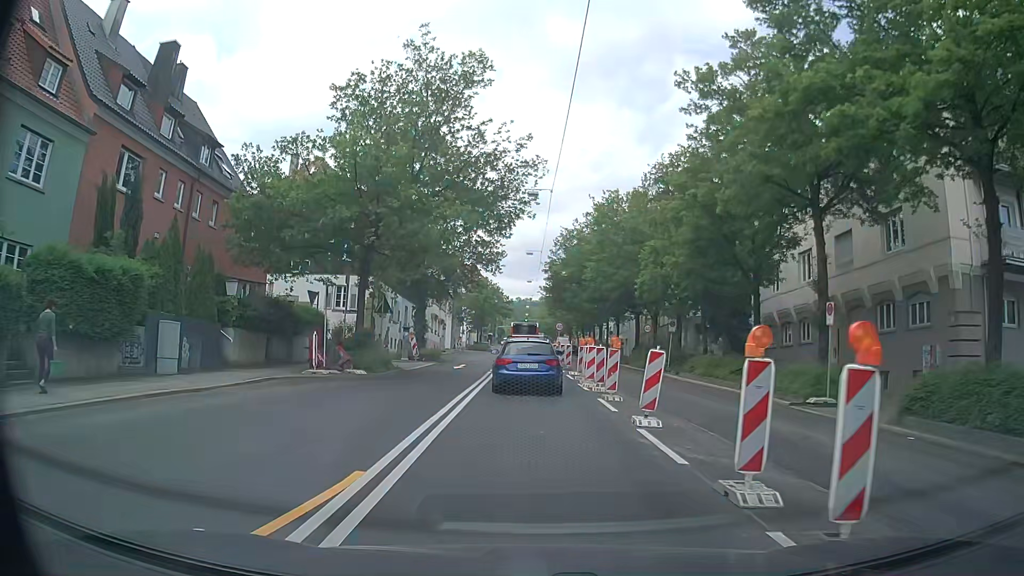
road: secondary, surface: asphalt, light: Day
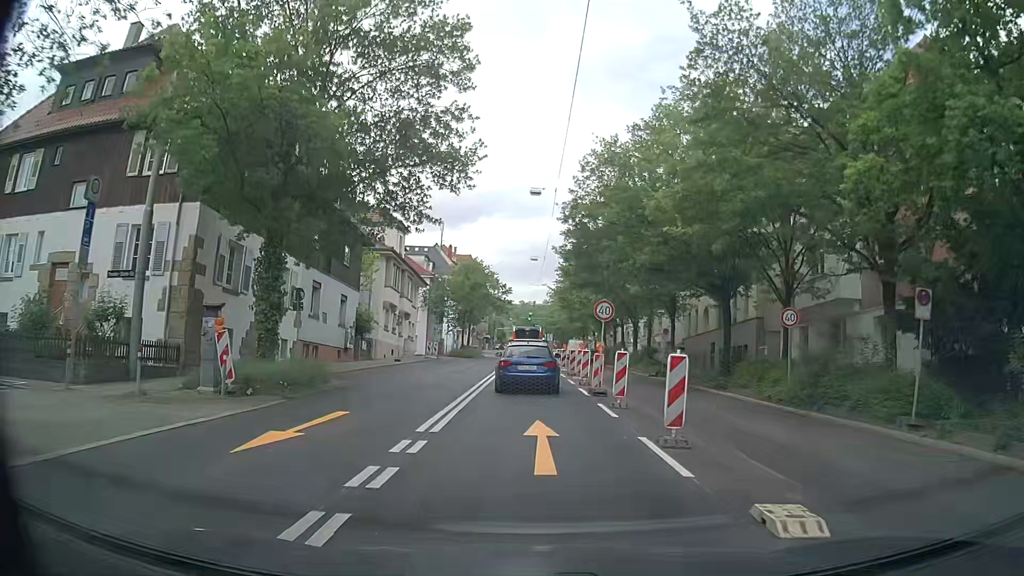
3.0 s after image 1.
(-0.3, +24.8) m; 0°
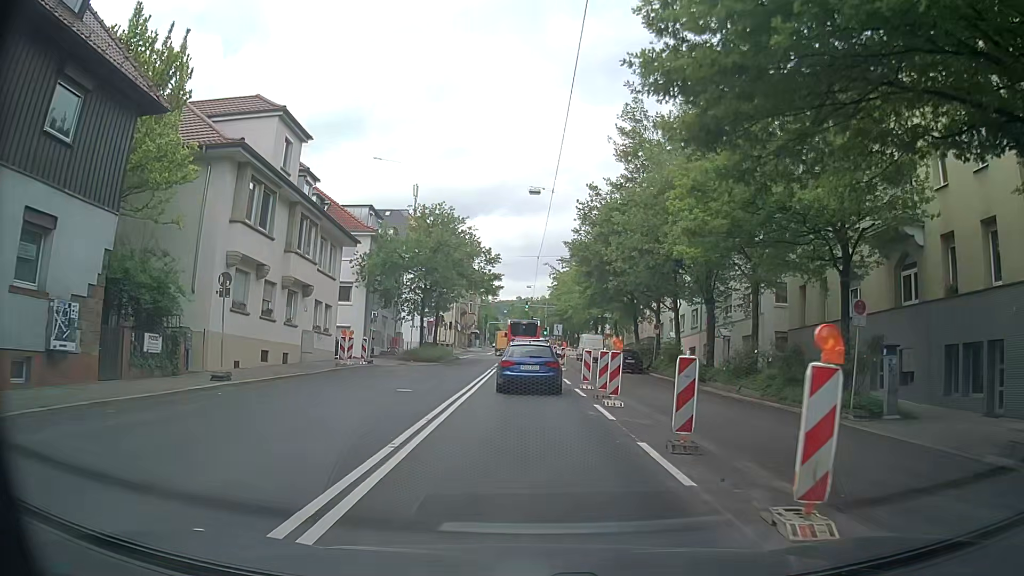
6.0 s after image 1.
(-0.2, +24.4) m; 0°
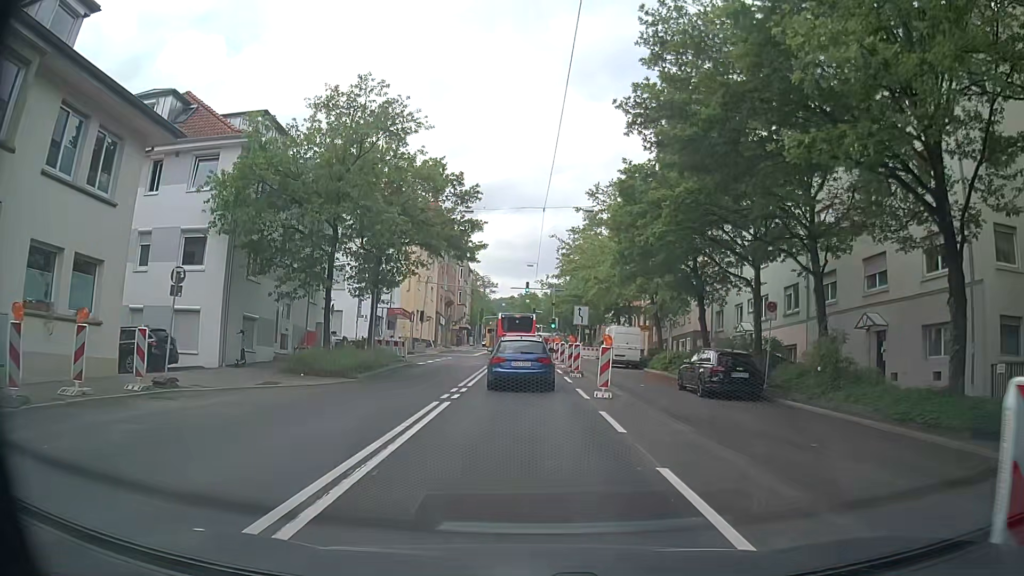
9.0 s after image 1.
(-0.1, +20.2) m; -1°
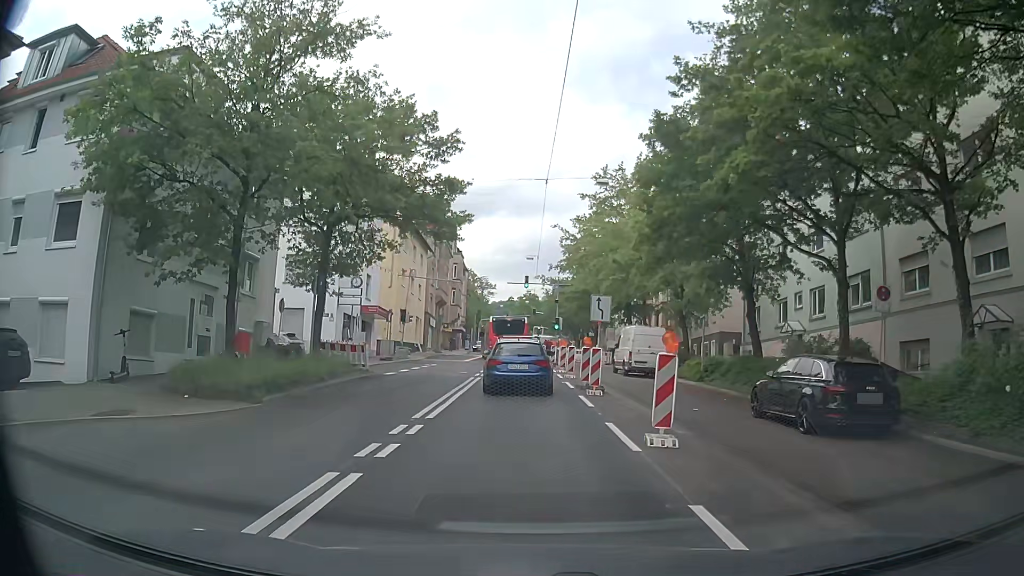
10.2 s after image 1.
(0.0, +7.7) m; 0°
